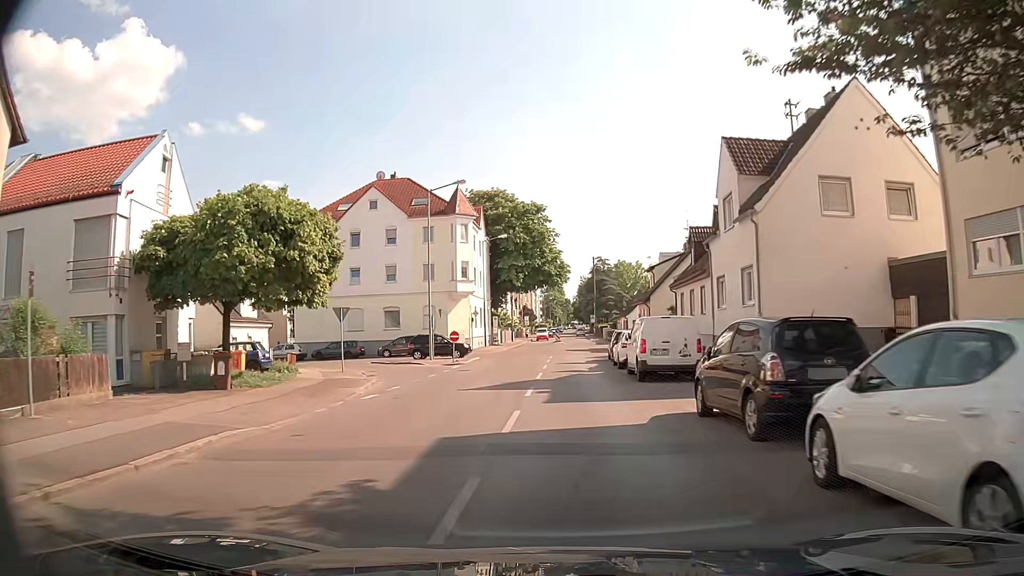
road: secondary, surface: asphalt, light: Day
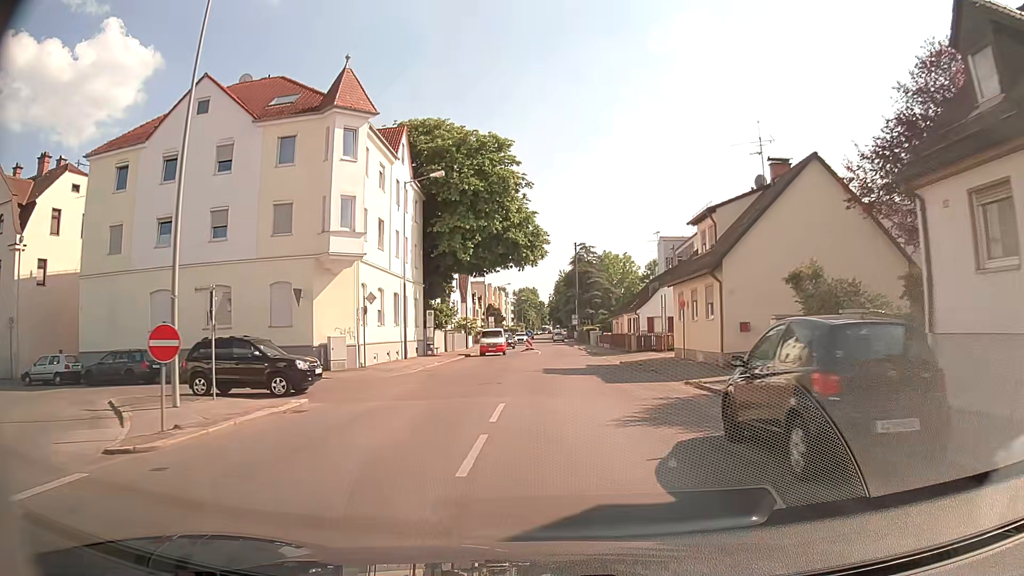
(+0.3, +27.1) m; +2°
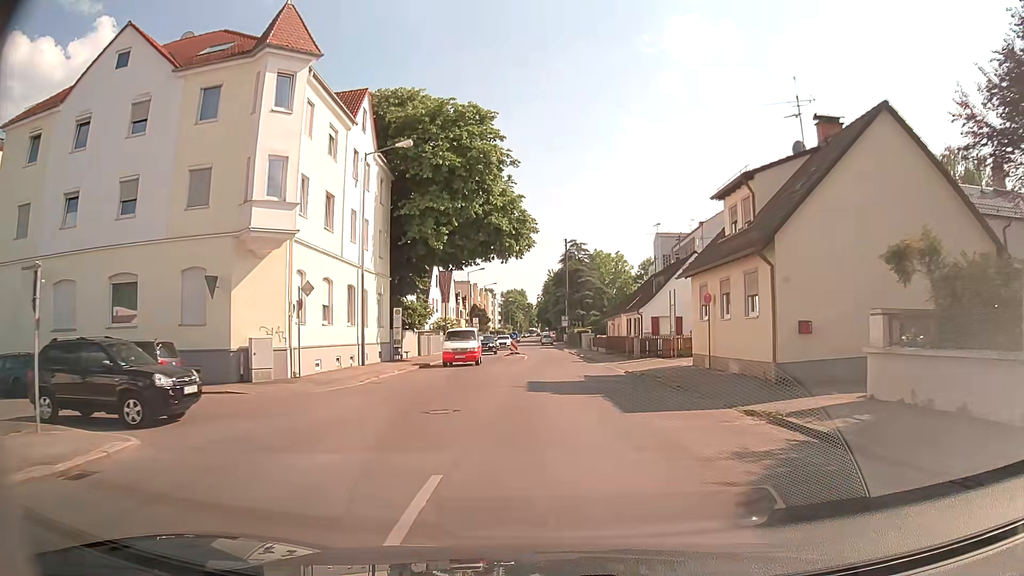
(0.0, +6.8) m; +1°
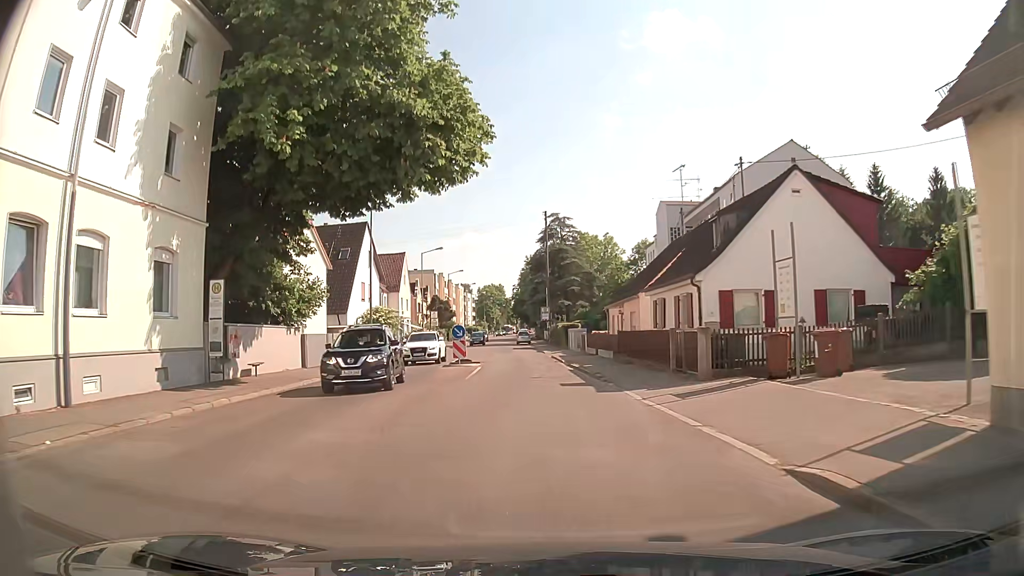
(+0.3, +20.4) m; +1°
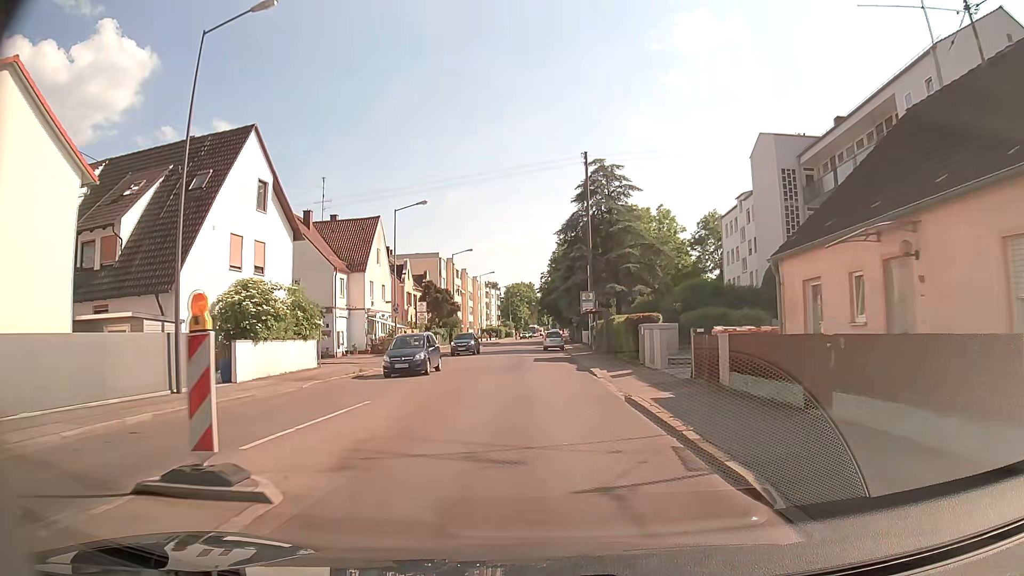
(-0.6, +26.9) m; -2°
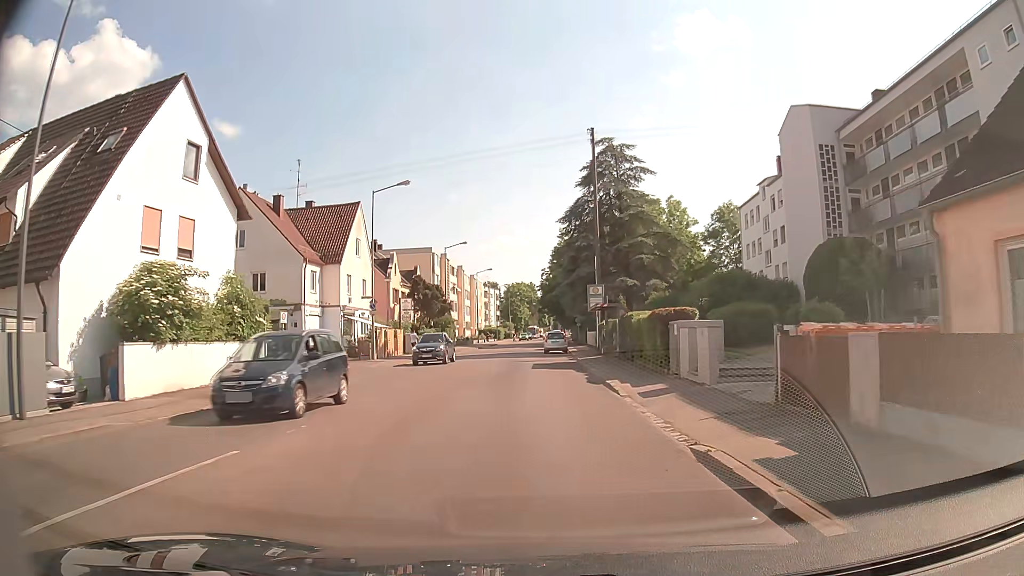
(-0.1, +6.6) m; 0°
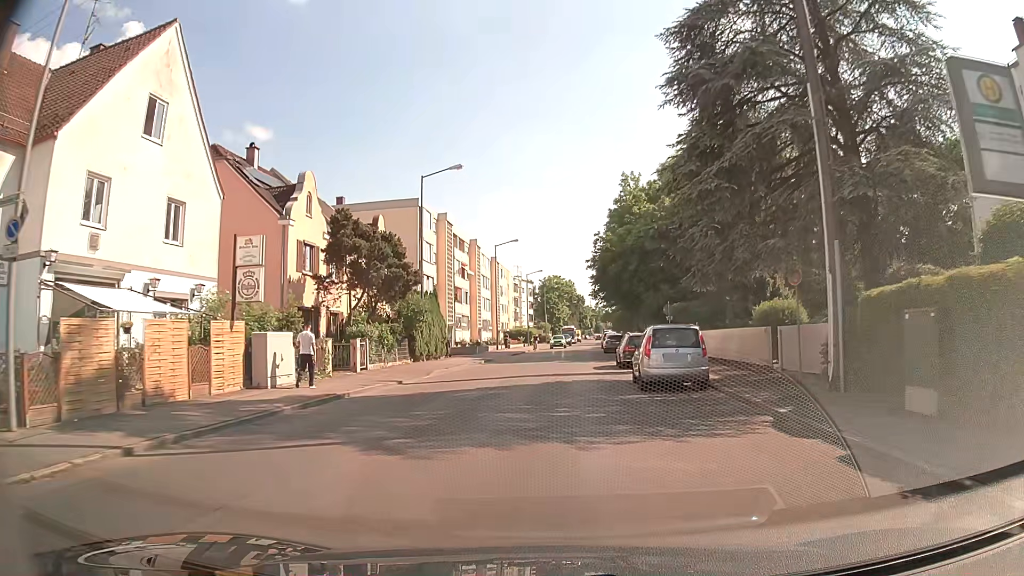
(-1.7, +32.5) m; -4°
(0, +10) (+1, +20) (+1, +30) (+2, +40) (+3, +50) (+3, +60) (+4, +70) (+5, +80) (+6, +90) (+6, +100) m
